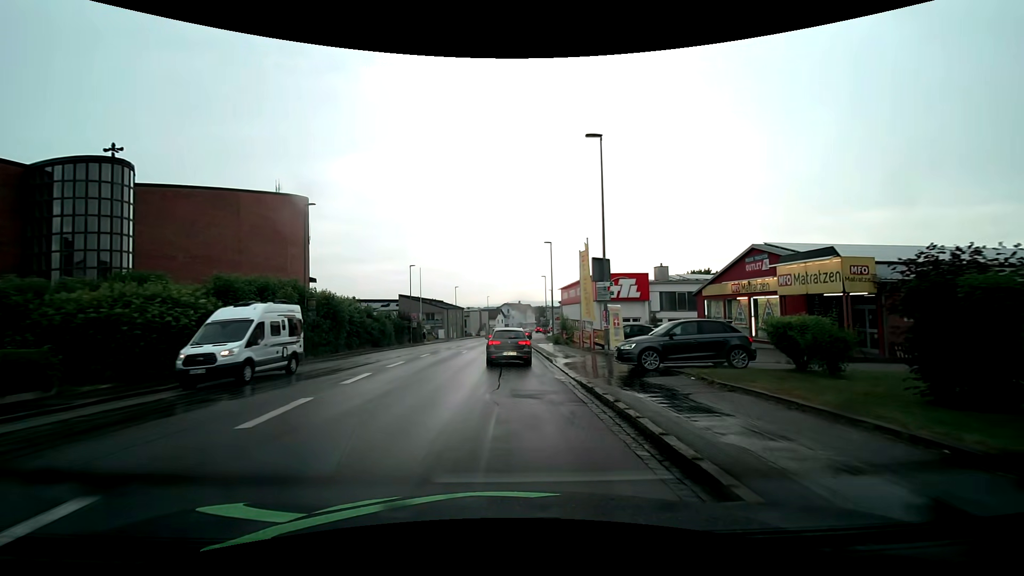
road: tertiary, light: Day
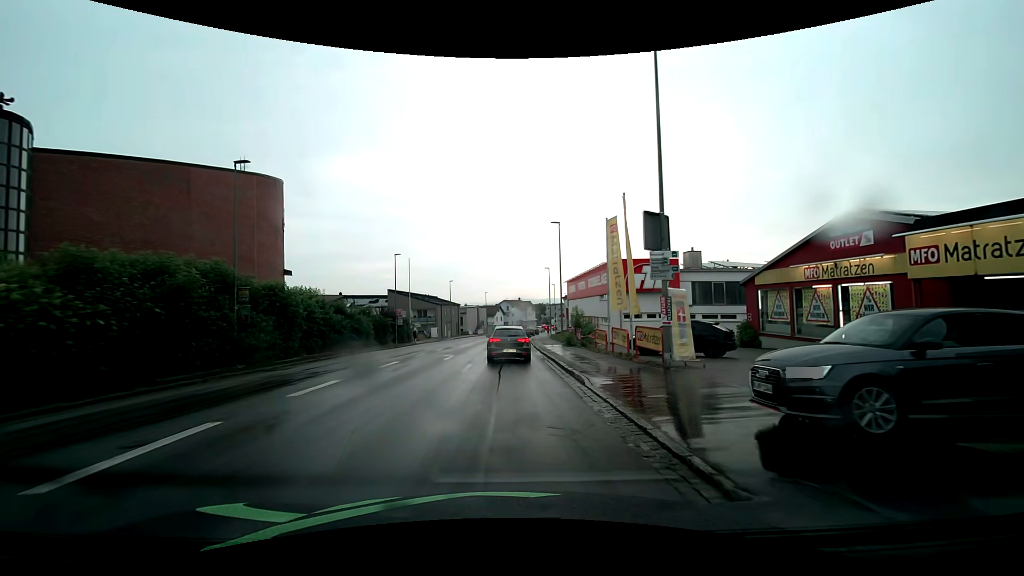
(+0.1, +8.7) m; +1°
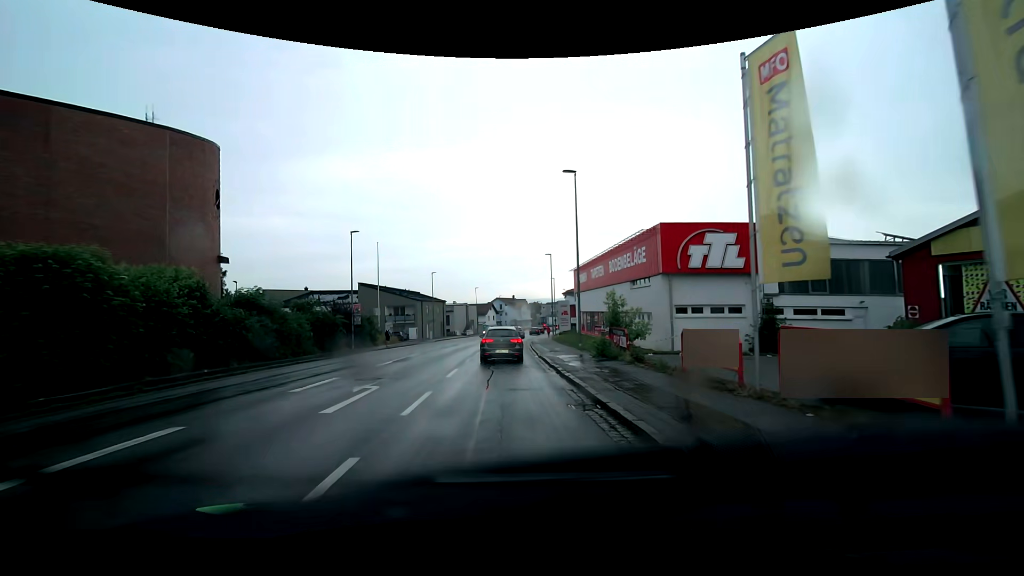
(+0.1, +13.8) m; 0°
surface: asphalt
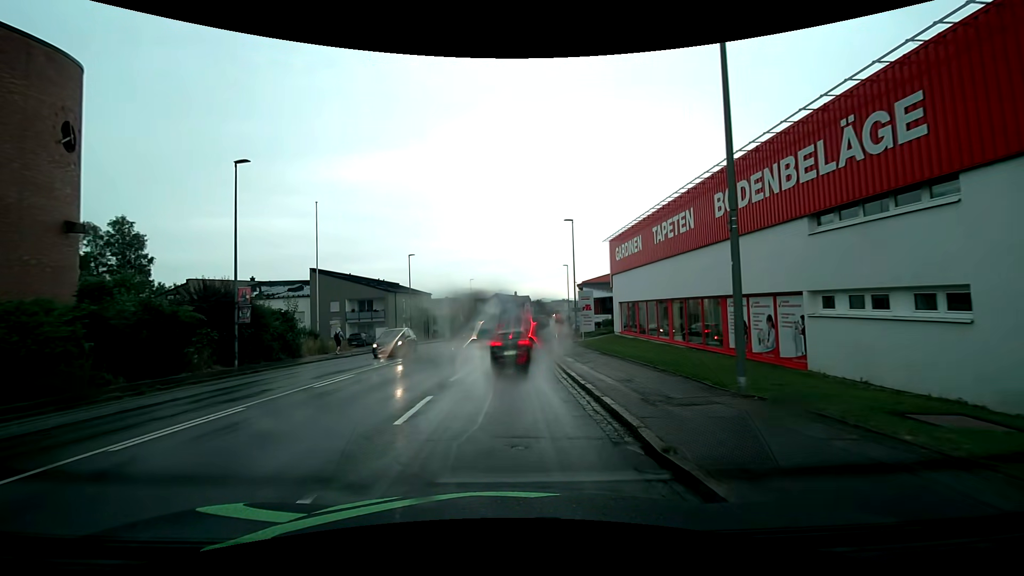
(0.0, +19.1) m; 0°
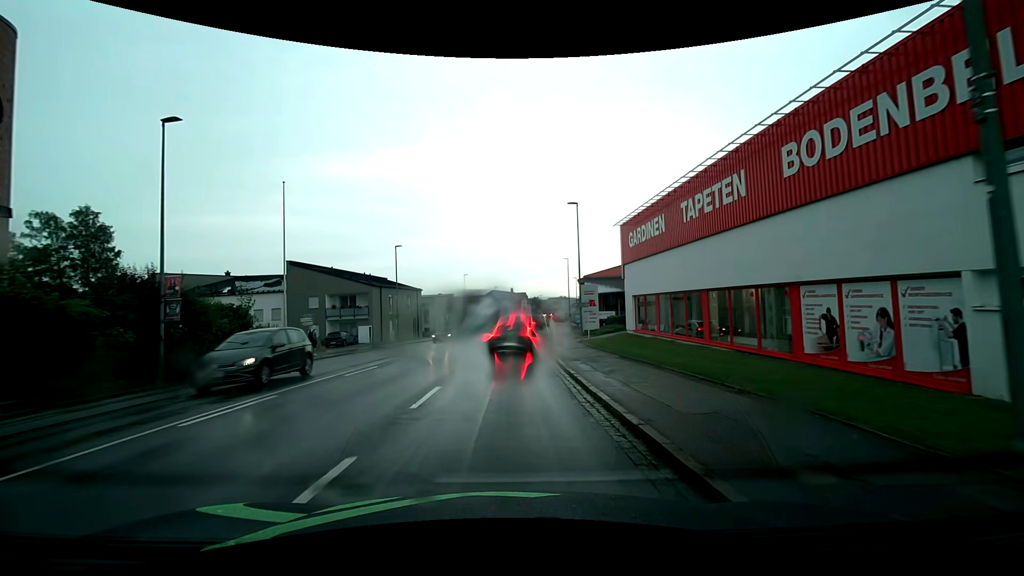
(+0.1, +5.0) m; +1°
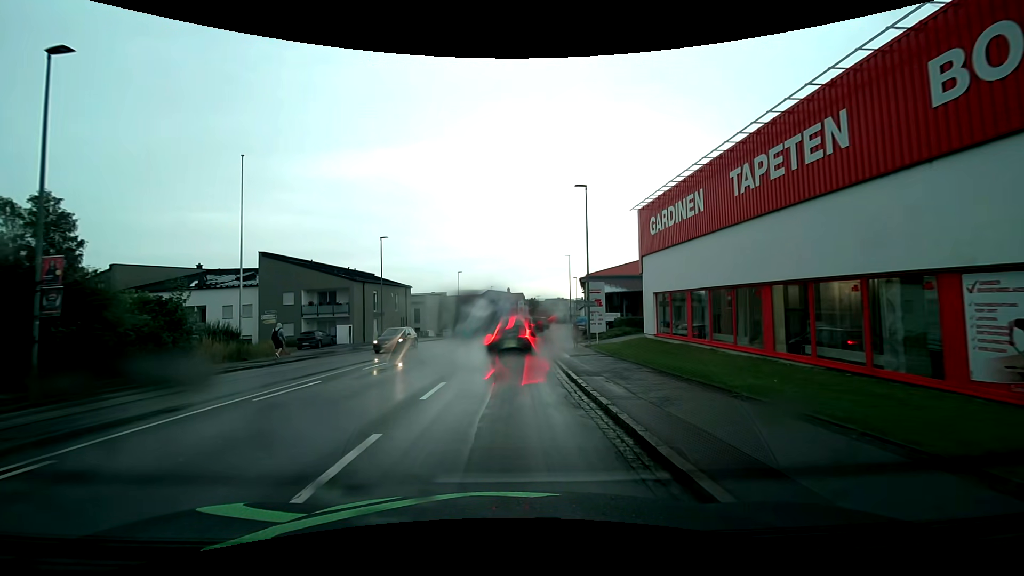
(0.0, +5.1) m; 0°
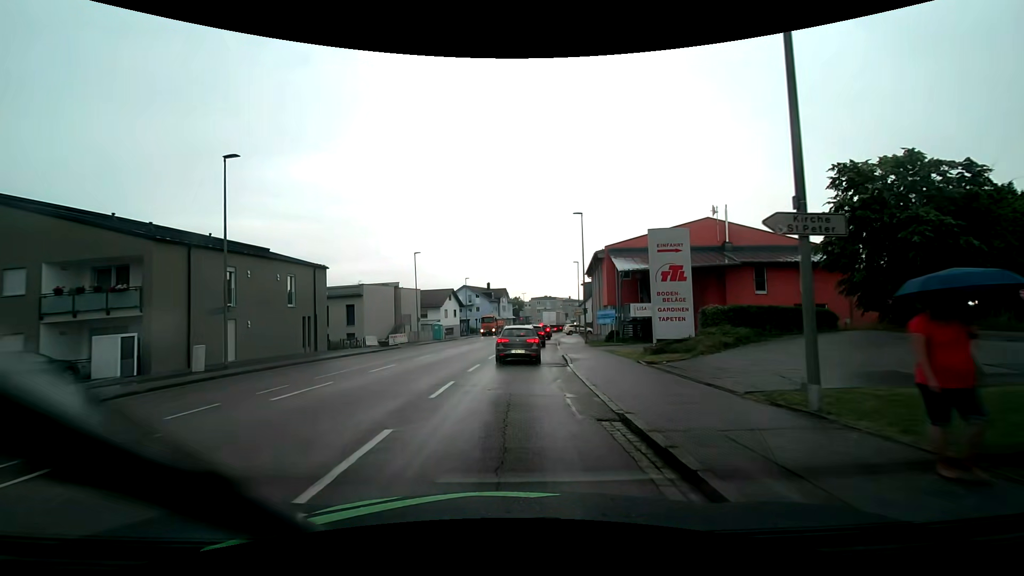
(+0.2, +23.7) m; +1°
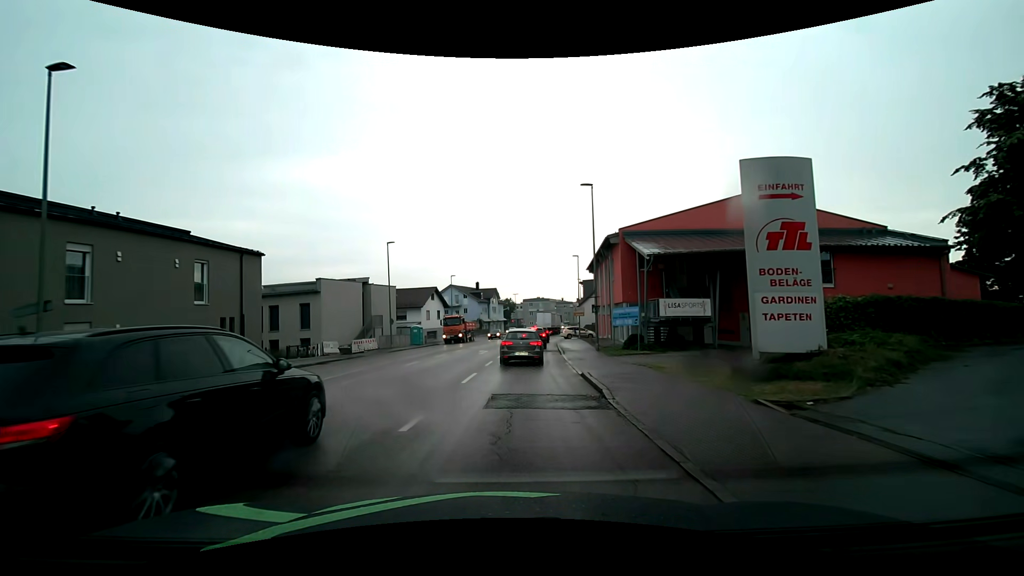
(+0.2, +8.8) m; +2°
